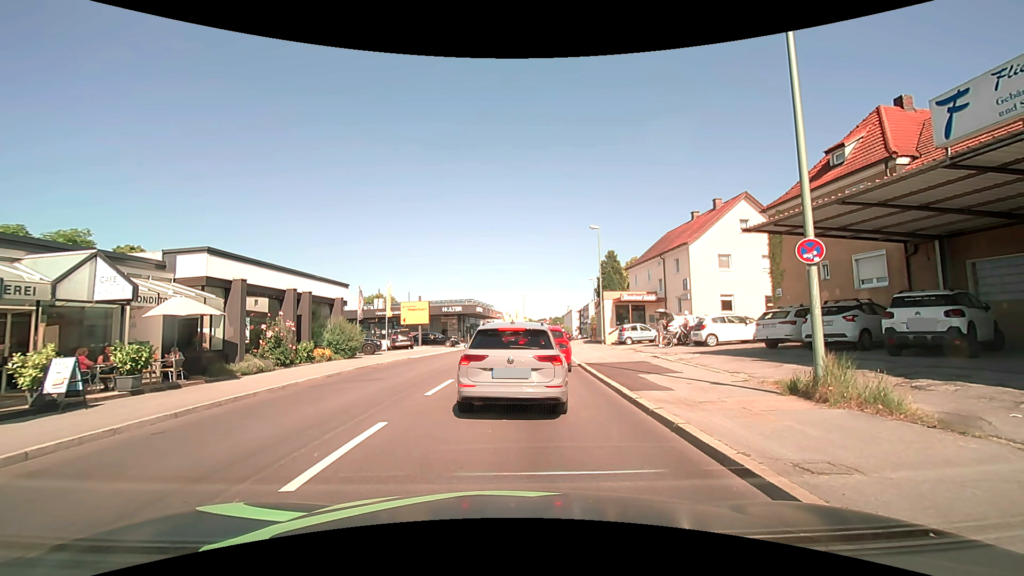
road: tertiary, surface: asphalt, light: Day
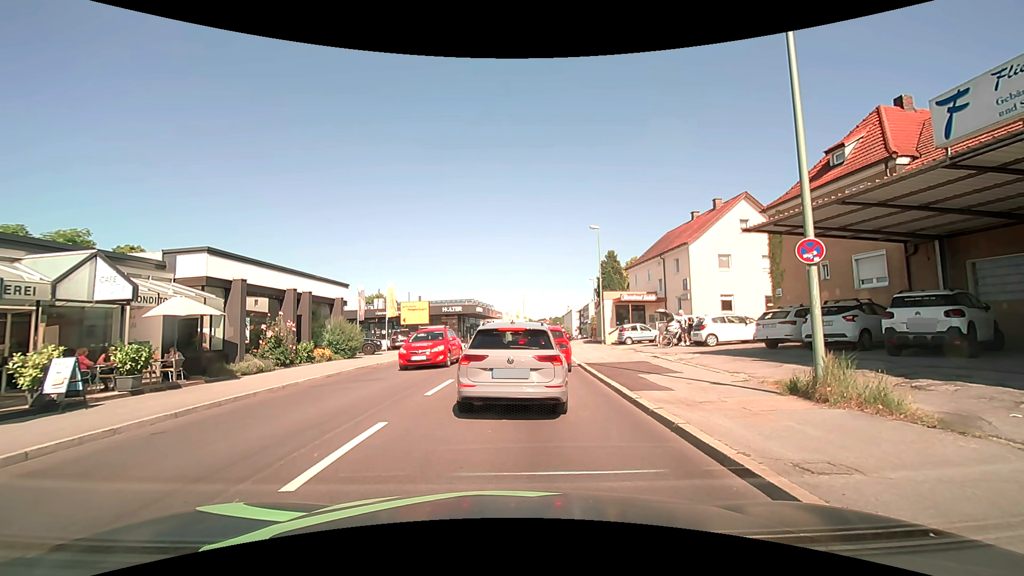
(0.0, 0.0) m; 0°
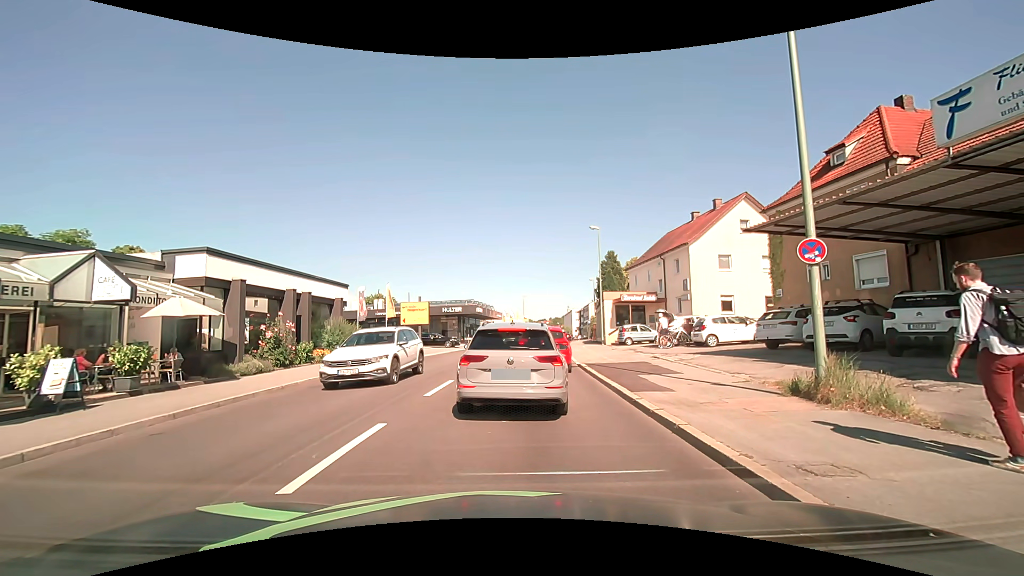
(0.0, 0.0) m; 0°
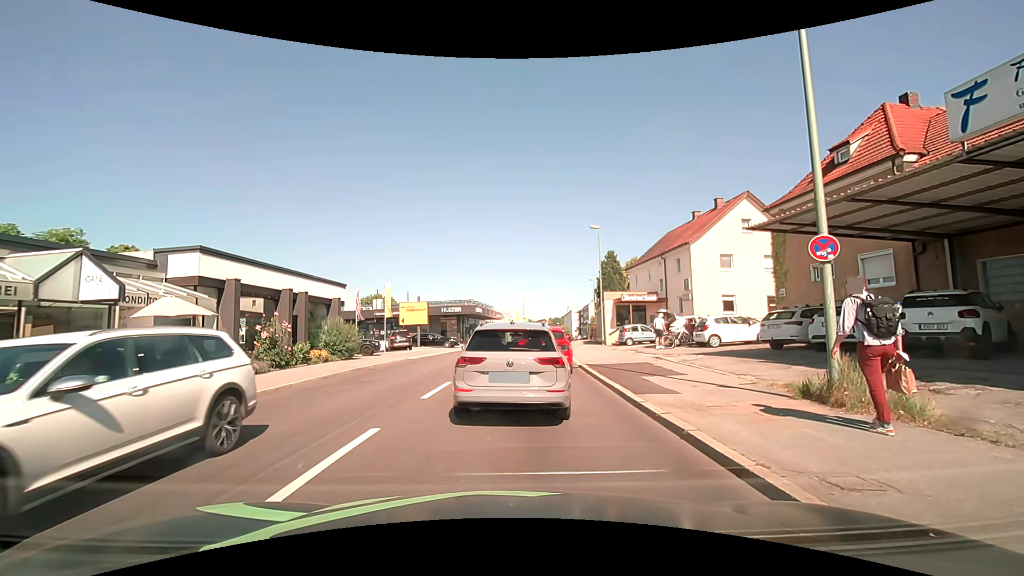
(0.0, +0.3) m; 0°
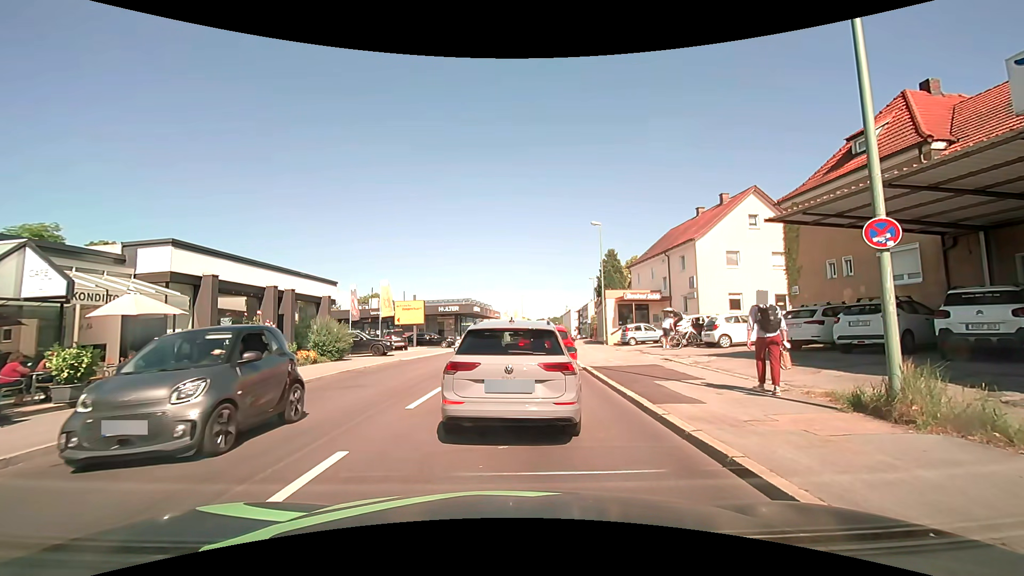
(0.0, +1.3) m; 0°
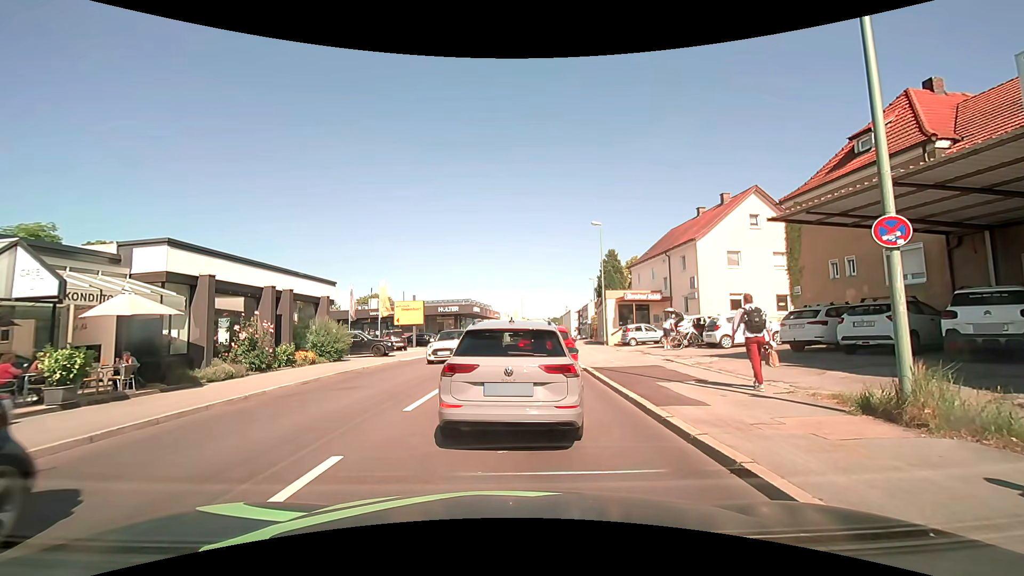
(0.0, +0.2) m; 0°
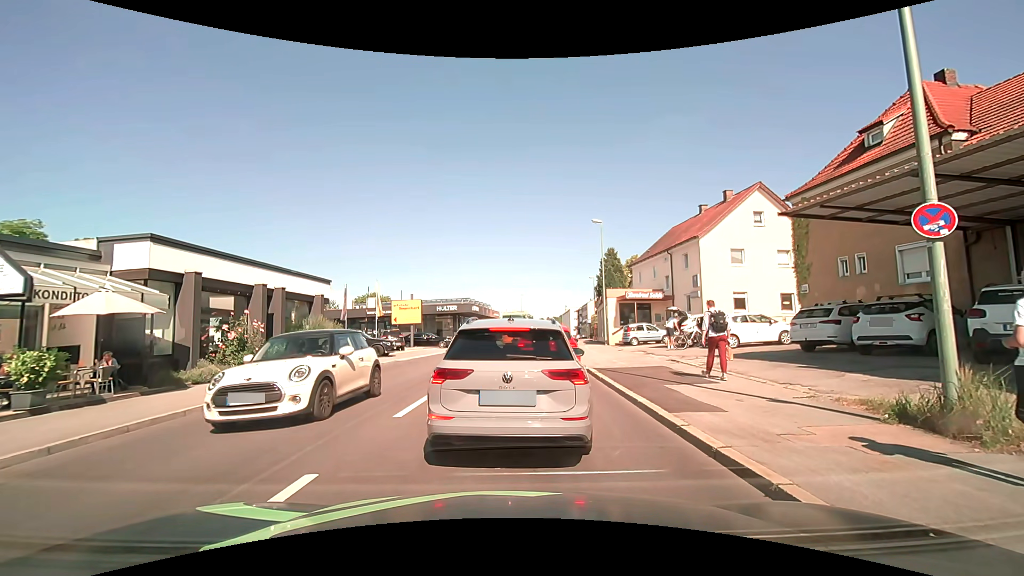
(0.0, +0.7) m; 0°
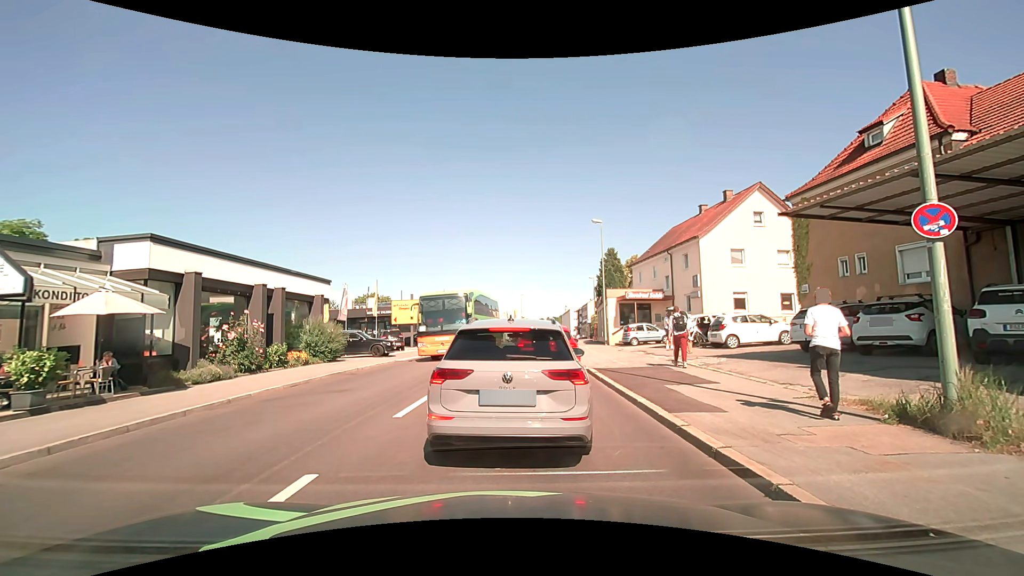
(0.0, +0.1) m; 0°
(0, +10) (+1, +20) (+2, +30) (+3, +40) (+4, +50) (+6, +60) (+7, +70) (+9, +79) (+10, +89) (+7, +98) m
